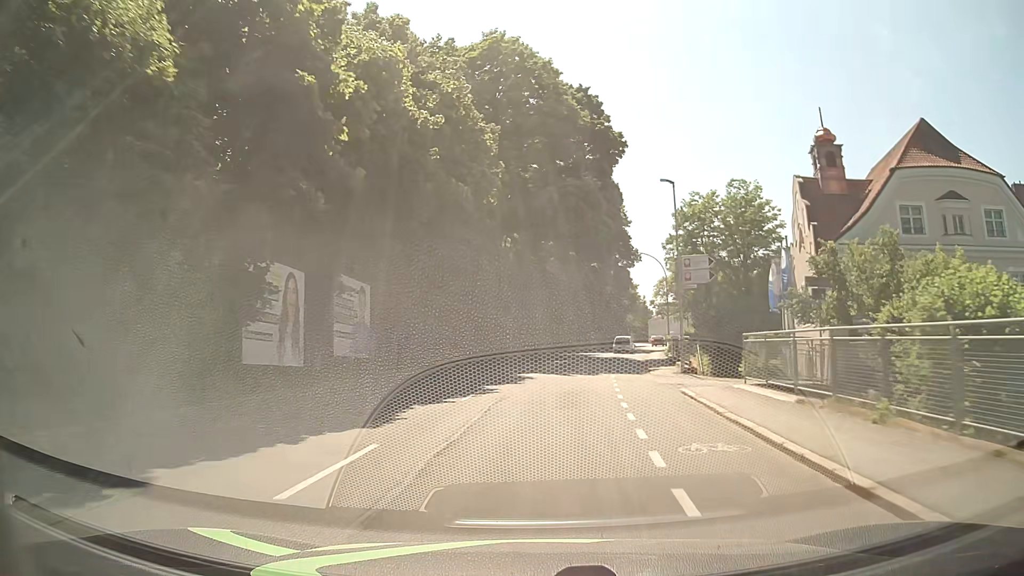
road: tertiary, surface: asphalt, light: Day
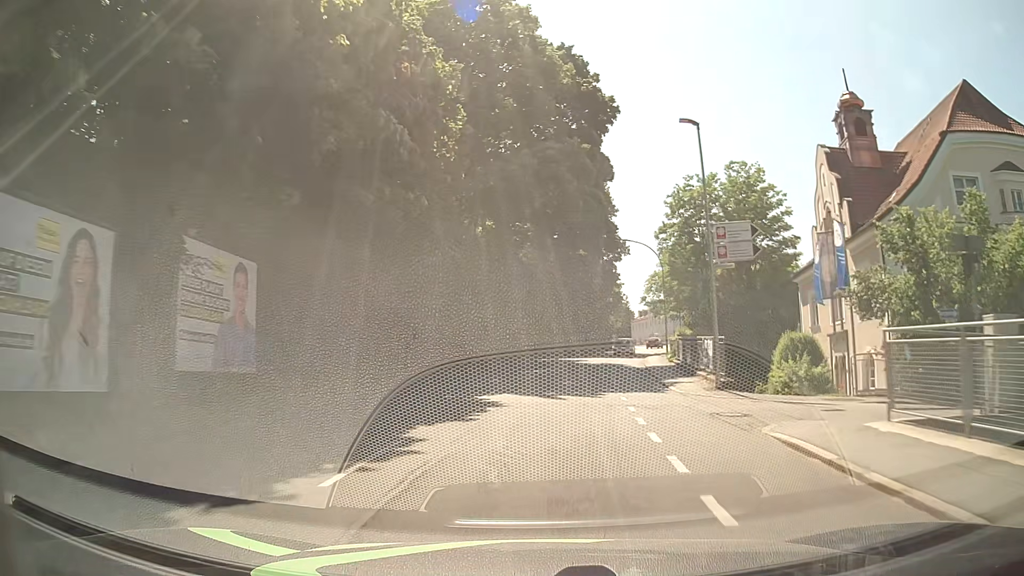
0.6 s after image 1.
(+0.2, +8.4) m; +1°
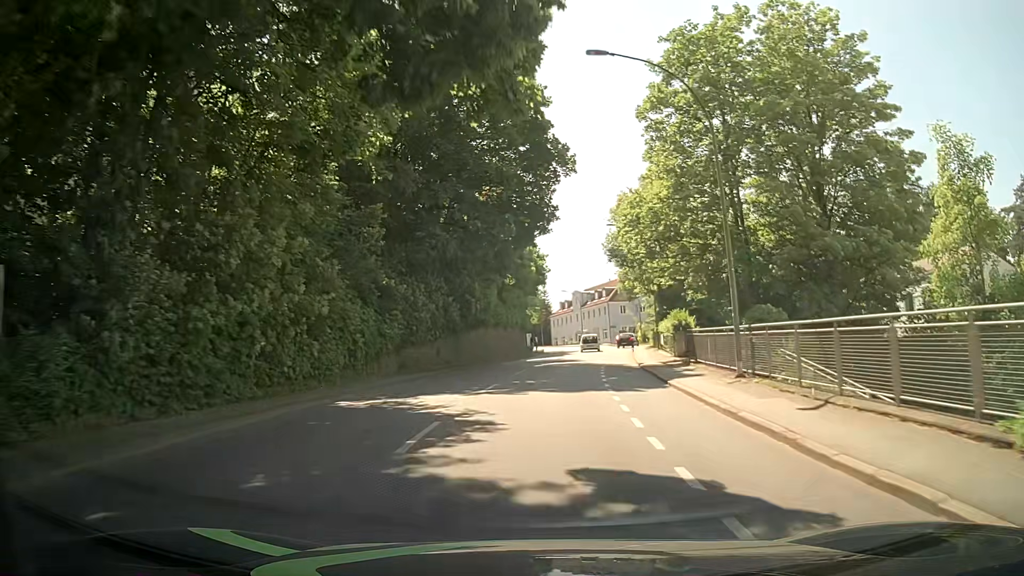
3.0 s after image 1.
(+2.6, +33.7) m; +8°
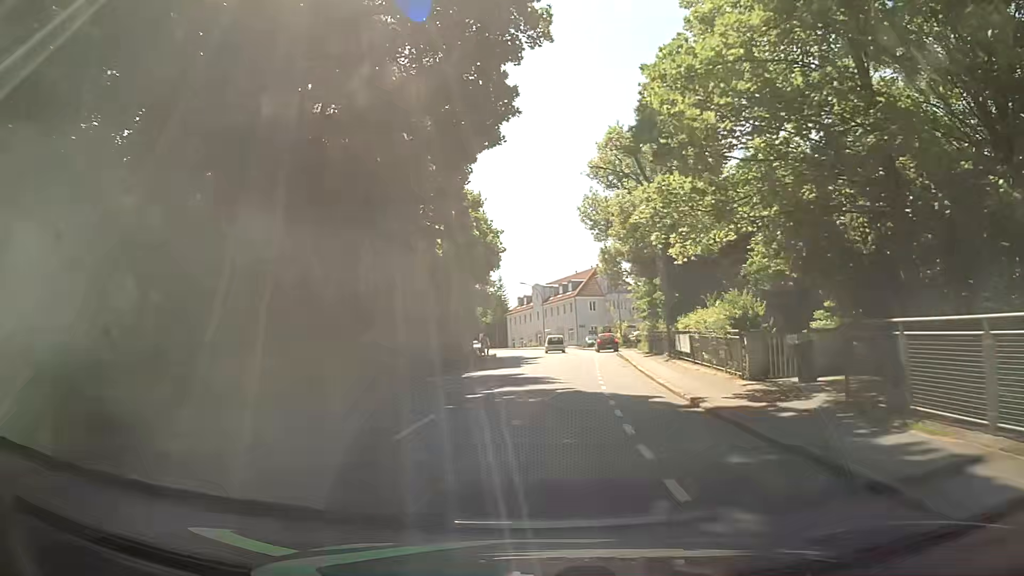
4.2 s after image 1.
(+0.4, +16.6) m; +3°
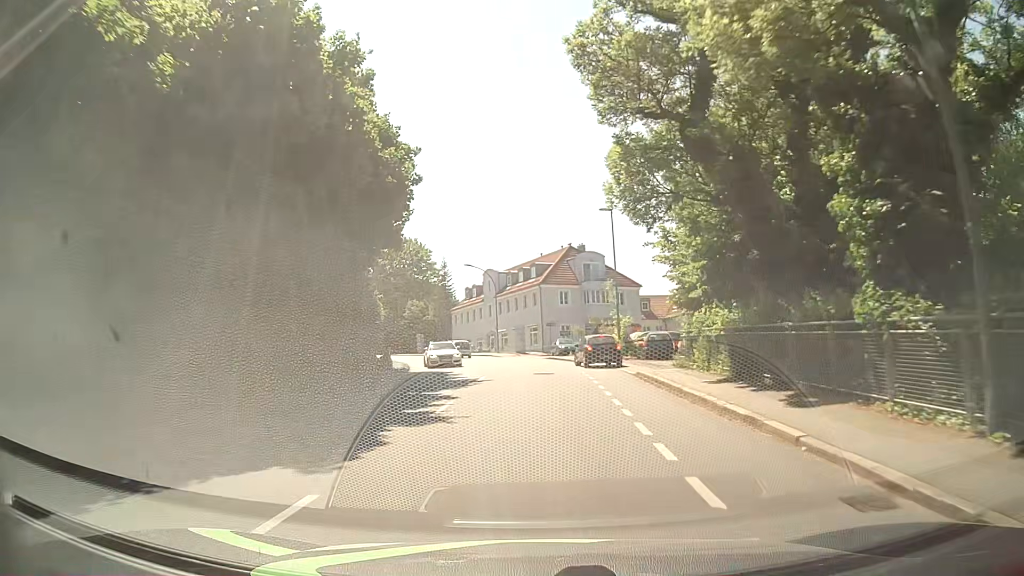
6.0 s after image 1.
(+0.8, +24.1) m; +4°
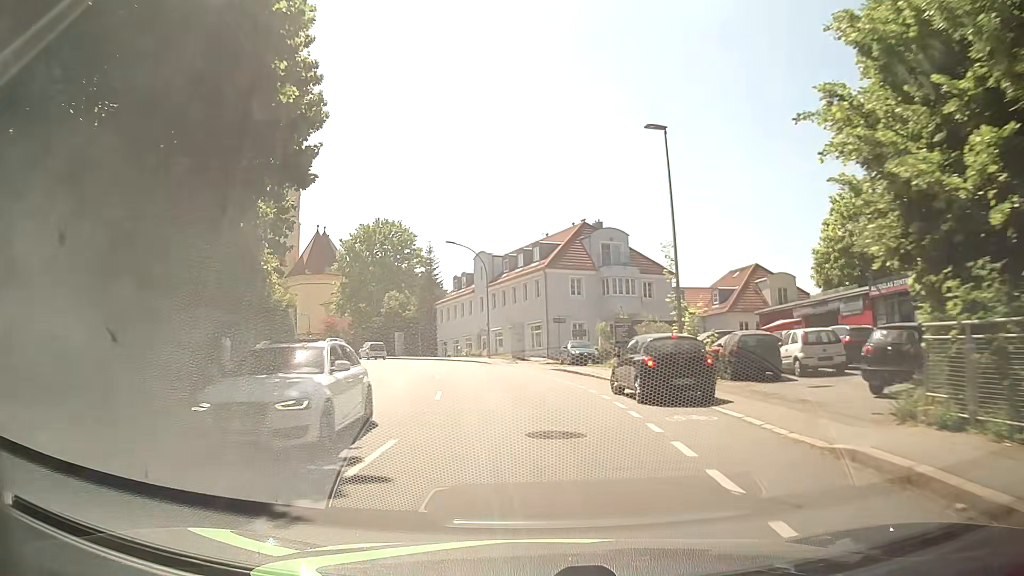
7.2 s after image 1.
(-0.1, +15.7) m; 0°
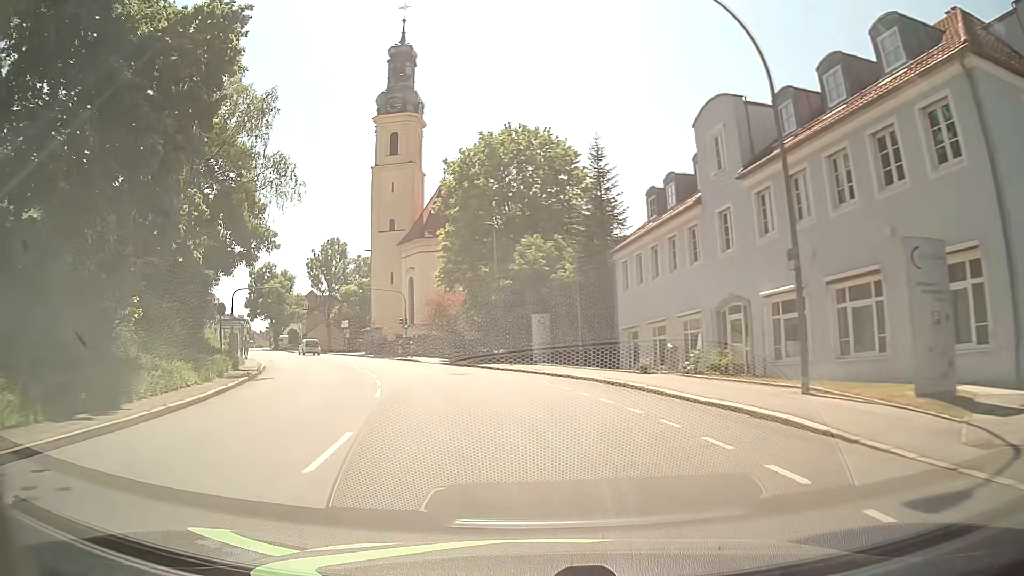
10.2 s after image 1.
(-4.6, +37.5) m; -16°
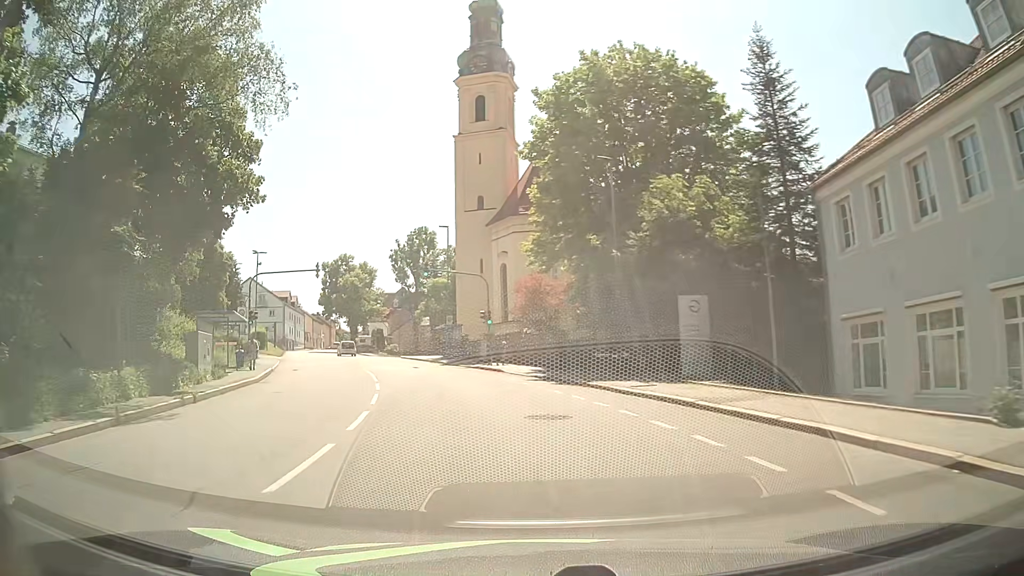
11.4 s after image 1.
(-1.2, +14.7) m; -9°
(0, +10) (-2, +20) (-4, +30) (-8, +39) (-11, +48) (-15, +57) (-20, +67) (-24, +76) (-27, +85) (-31, +94) m
